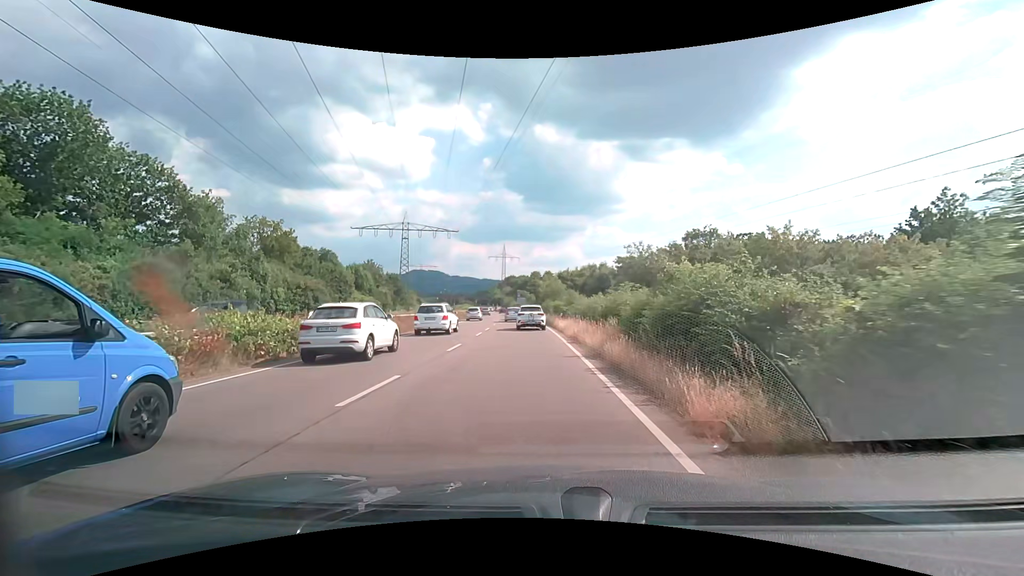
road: trunk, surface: asphalt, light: Day
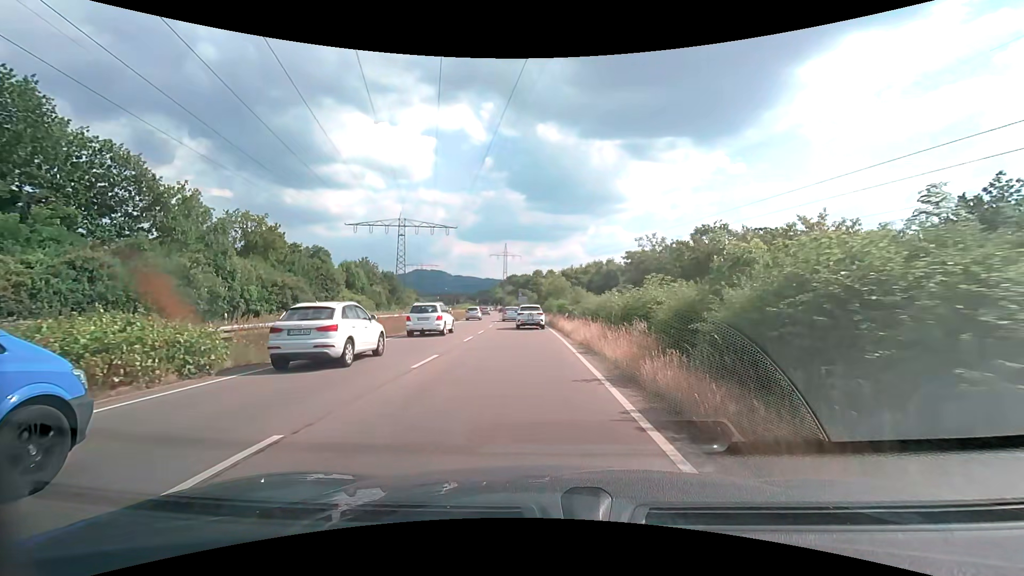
(0.0, +4.7) m; 0°
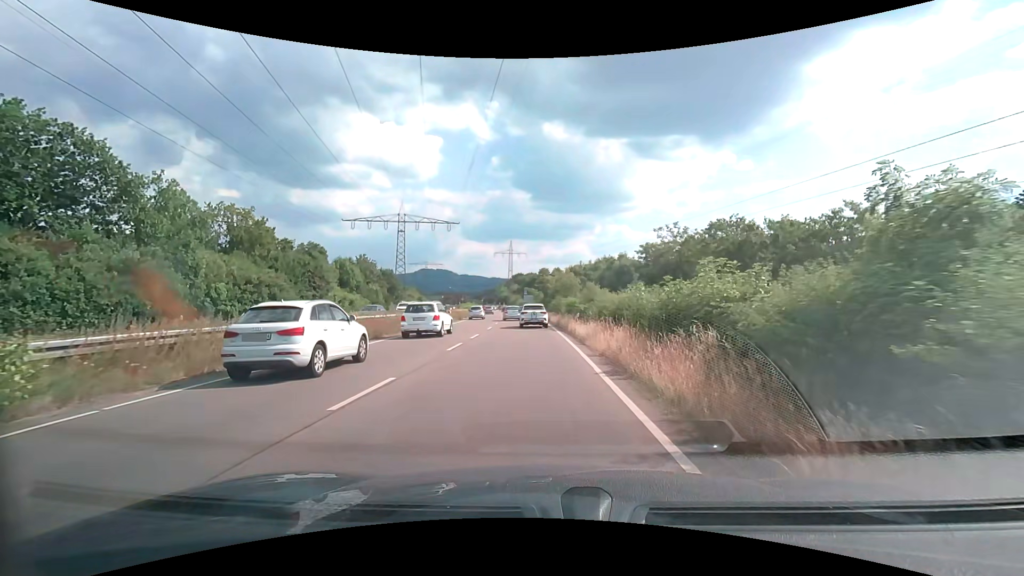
(0.0, +4.8) m; -1°
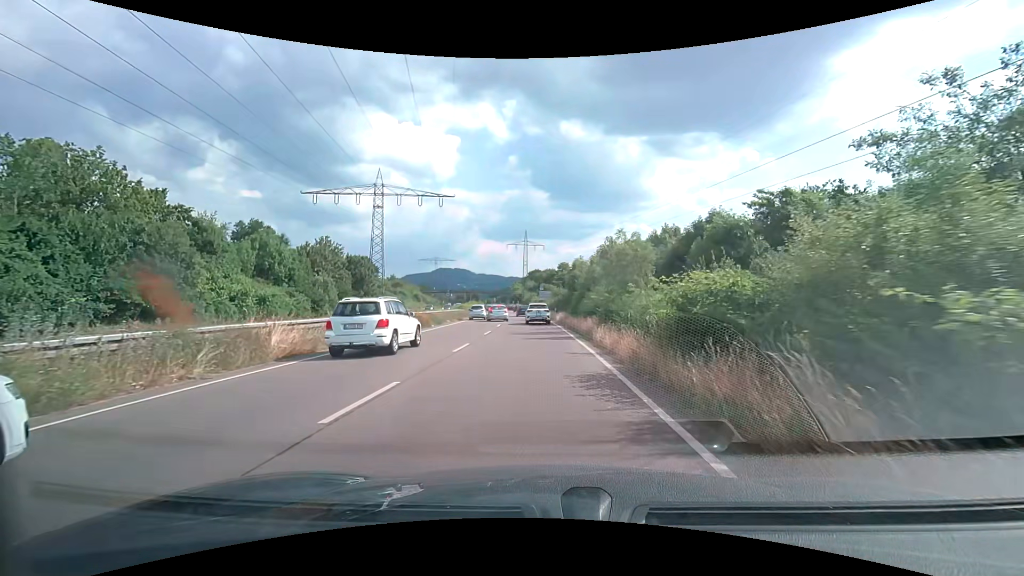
(-0.5, +24.9) m; -2°
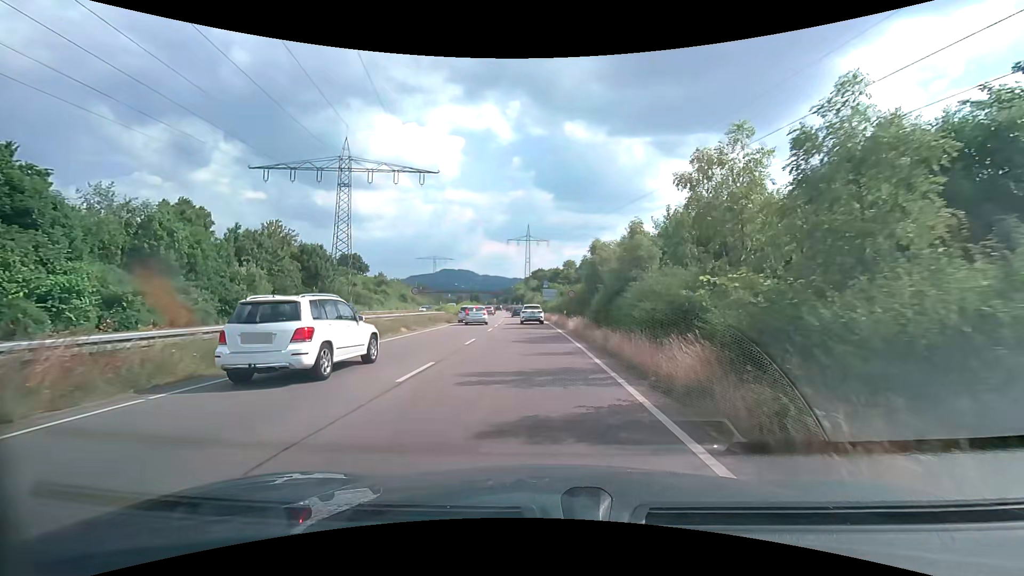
(-0.1, +14.9) m; 0°
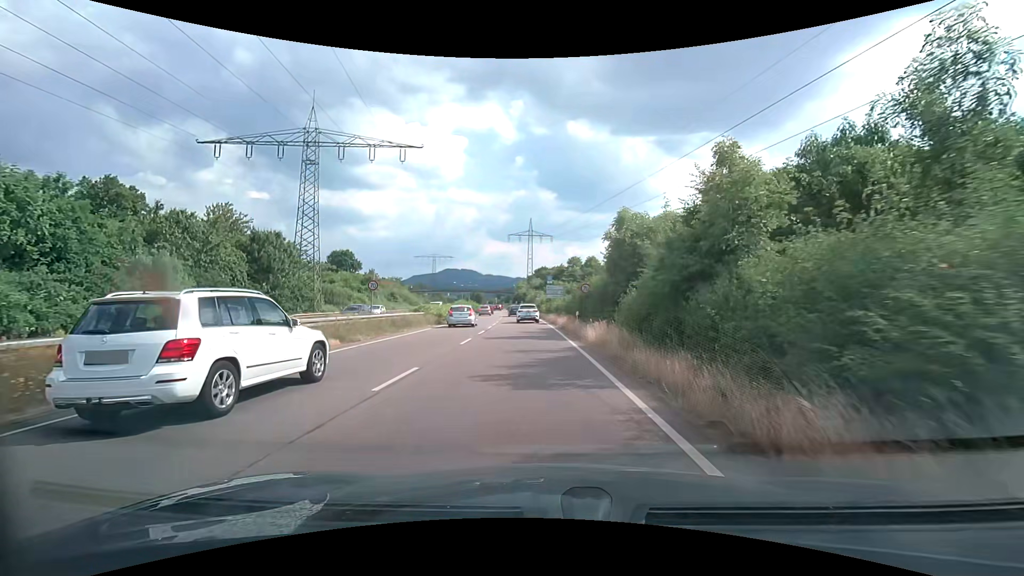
(0.0, +10.1) m; -1°
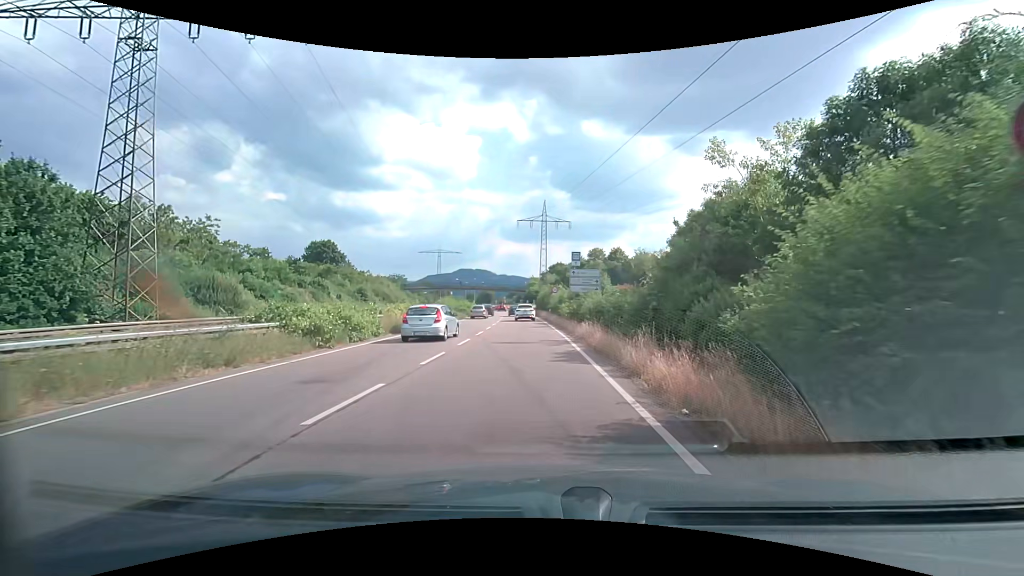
(-0.3, +25.0) m; -1°
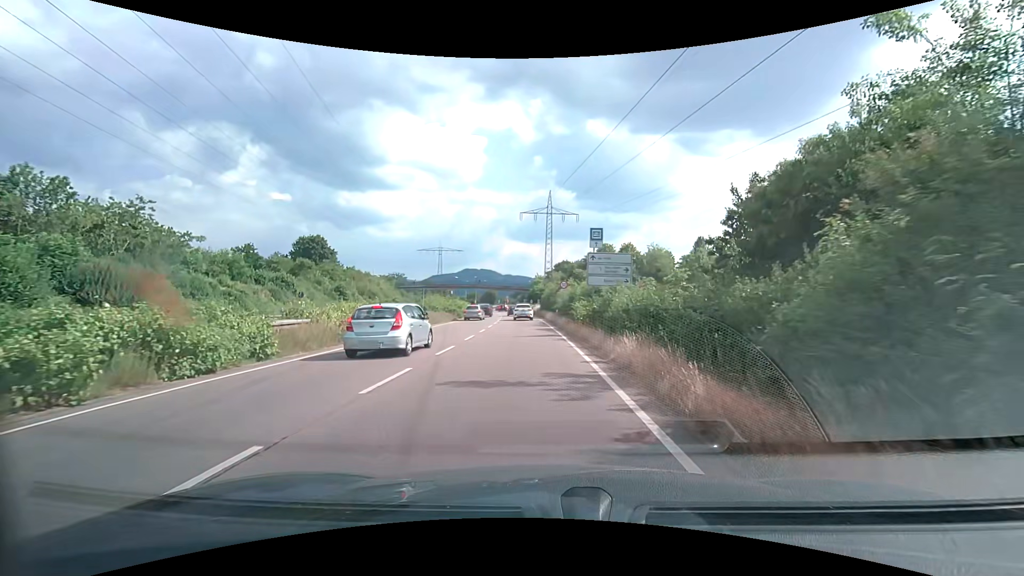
(-0.1, +9.9) m; -1°
(0, +10) (0, +20) (-1, +30) (-1, +40) (-2, +50) (-2, +60) (-3, +70) (-4, +80) (-5, +90) (-6, +100) m
